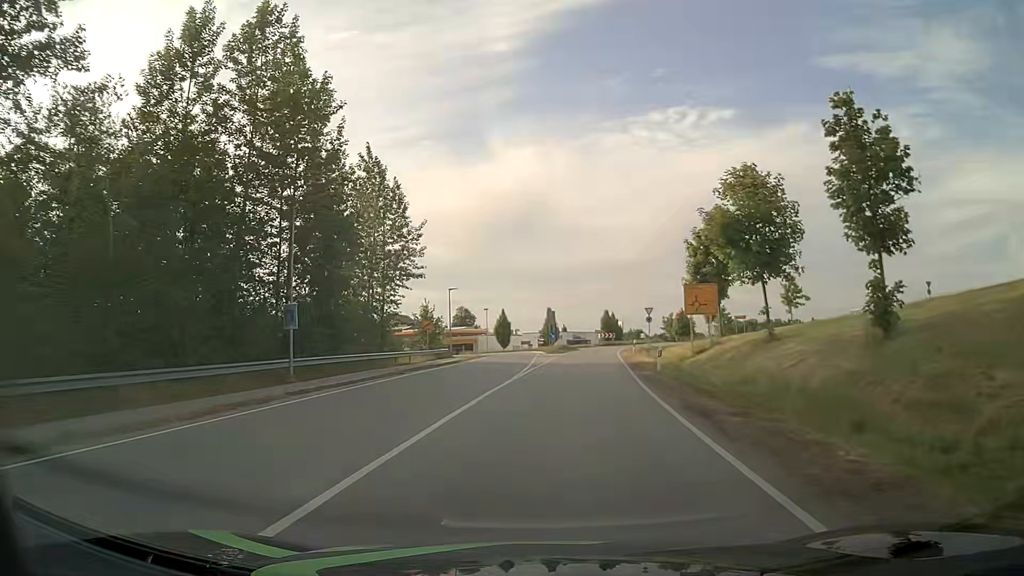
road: tertiary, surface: asphalt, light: Day
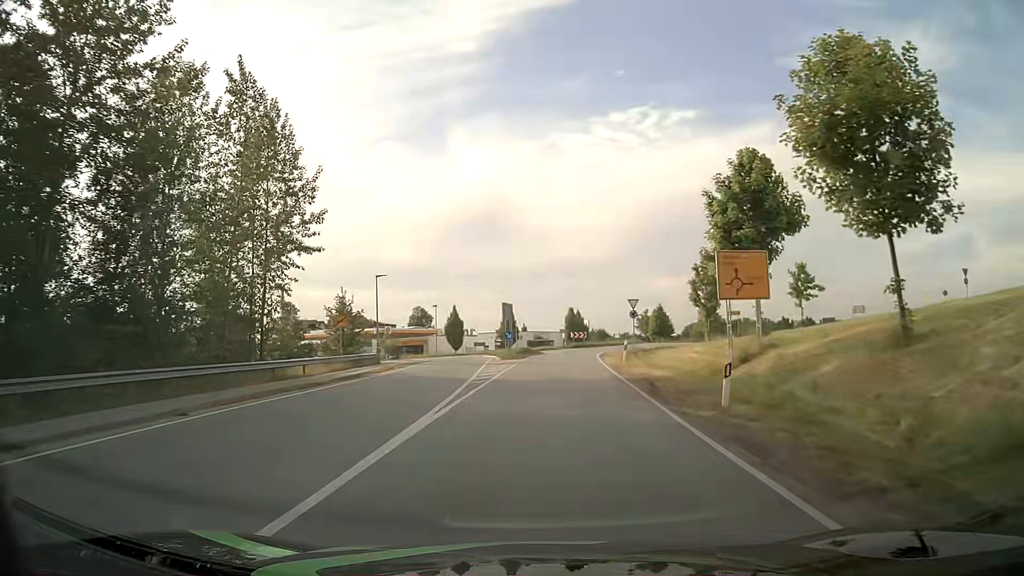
(+0.5, +13.6) m; +4°
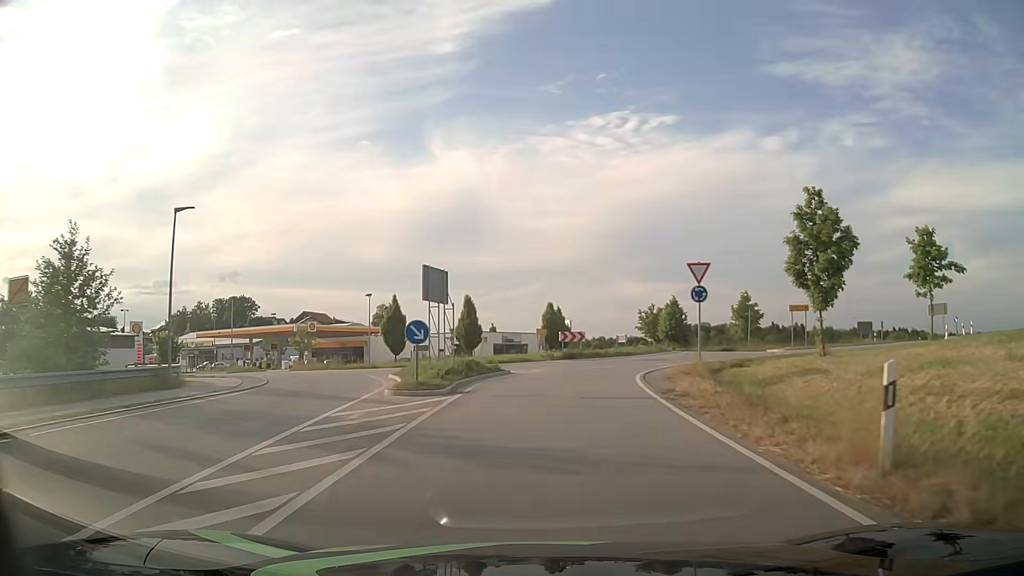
(+0.3, +25.0) m; +2°
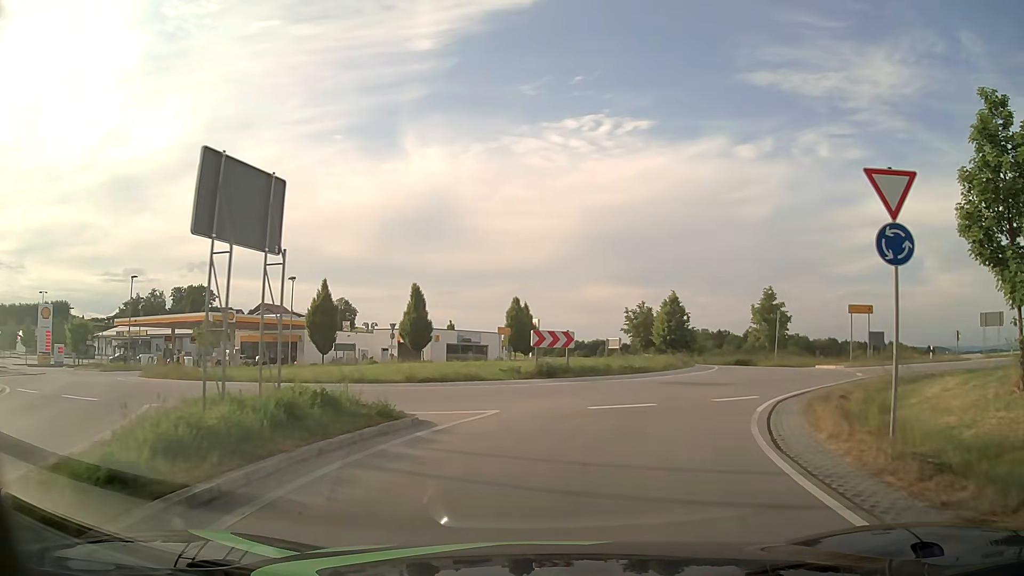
(+0.1, +14.0) m; +2°
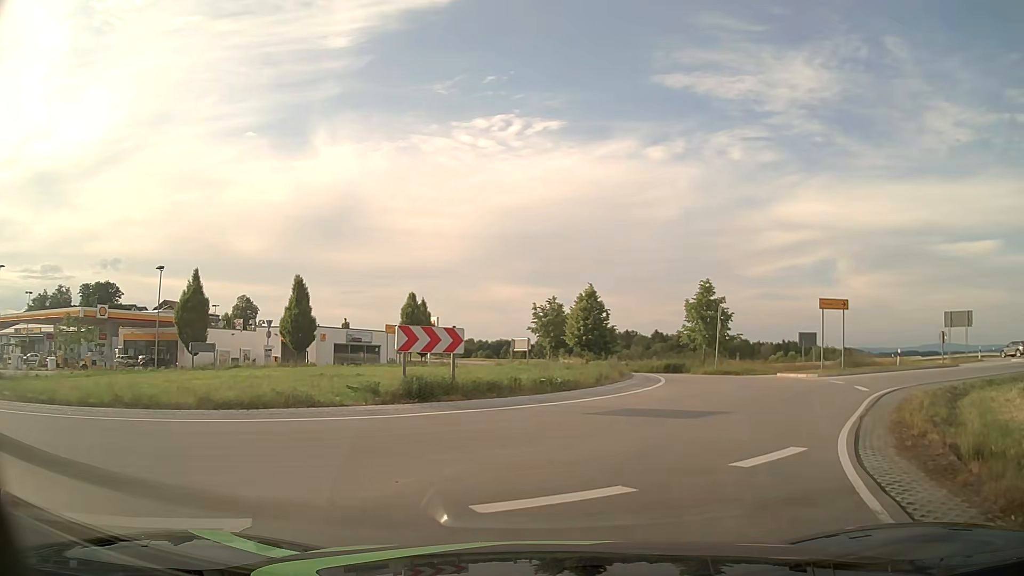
(+0.6, +7.4) m; +10°
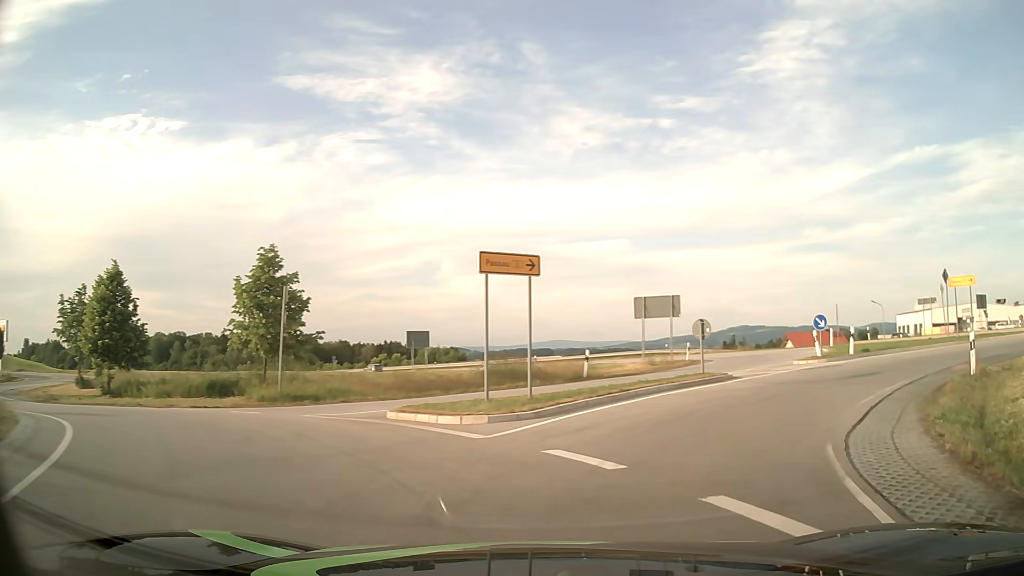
(+4.2, +15.0) m; +34°
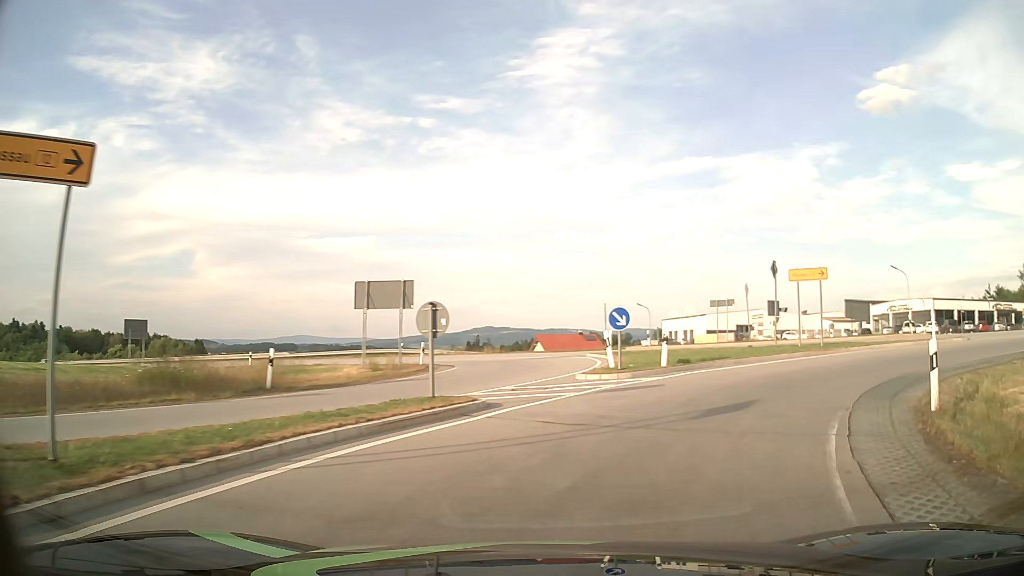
(+1.5, +8.3) m; +21°
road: primary_link
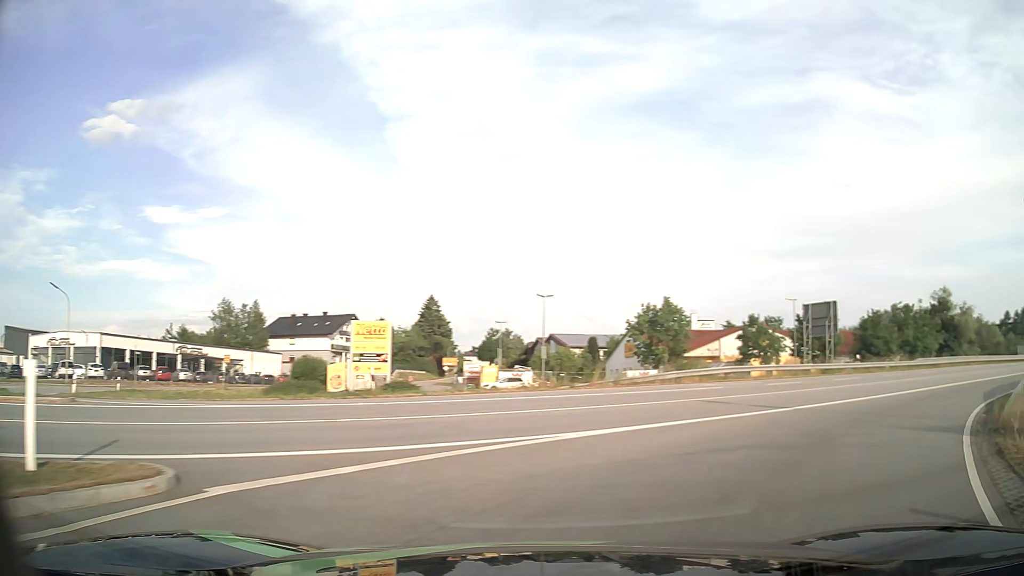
(+10.9, +17.7) m; +73°
(+3, +9) (+10, +16) (+18, +23) (+26, +28) (+35, +34) (+43, +39) (+51, +45) (+60, +50) (+68, +55) (+77, +60) m
